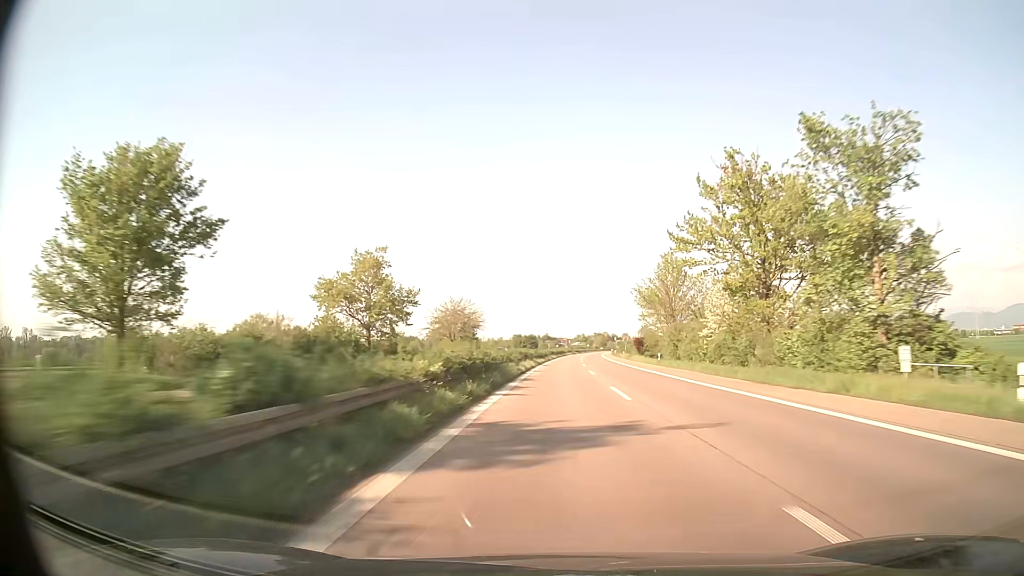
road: trunk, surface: asphalt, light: Day
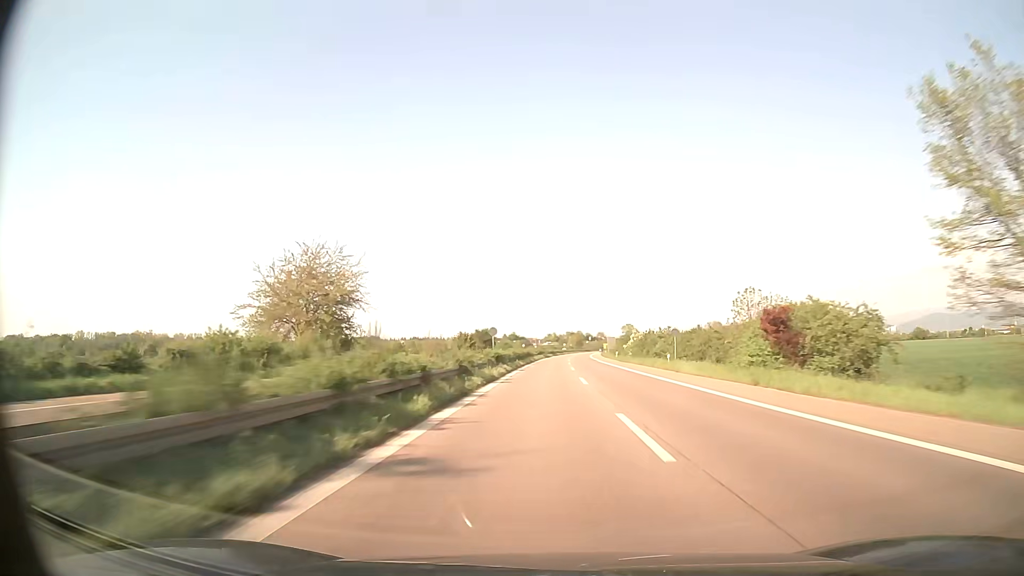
(+1.2, +63.9) m; +2°
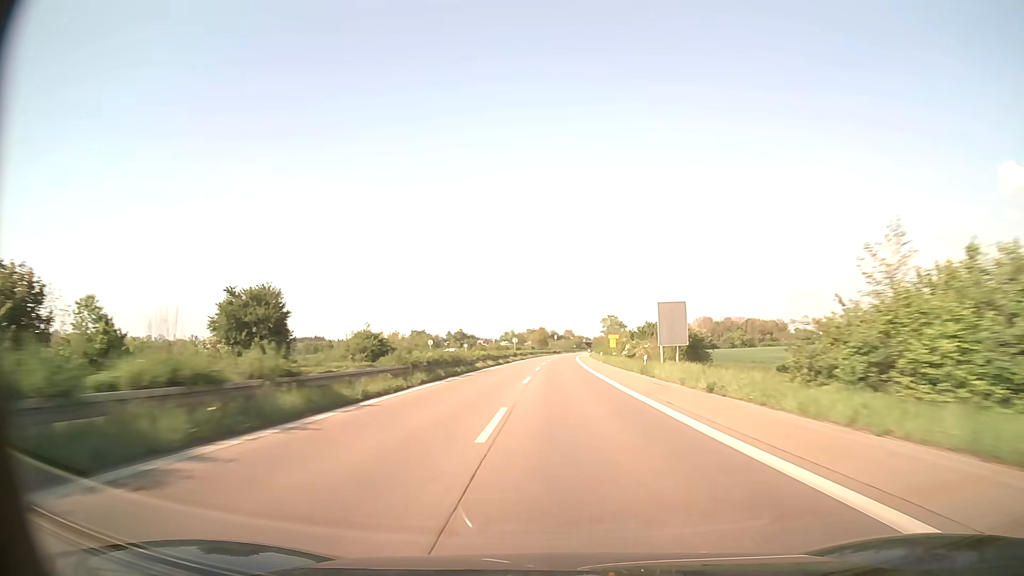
(+3.7, +106.8) m; +3°
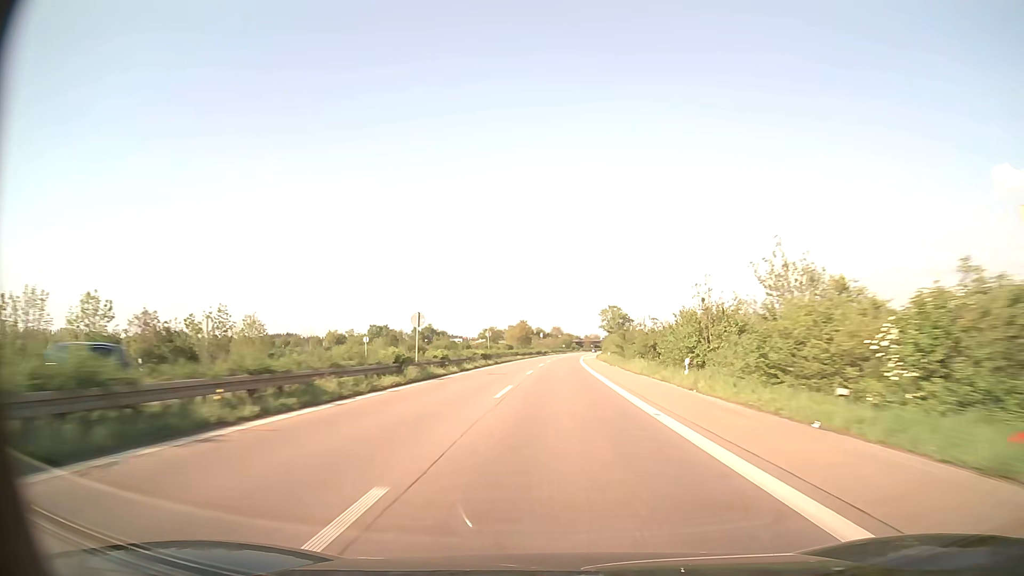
(+0.4, +63.9) m; +1°
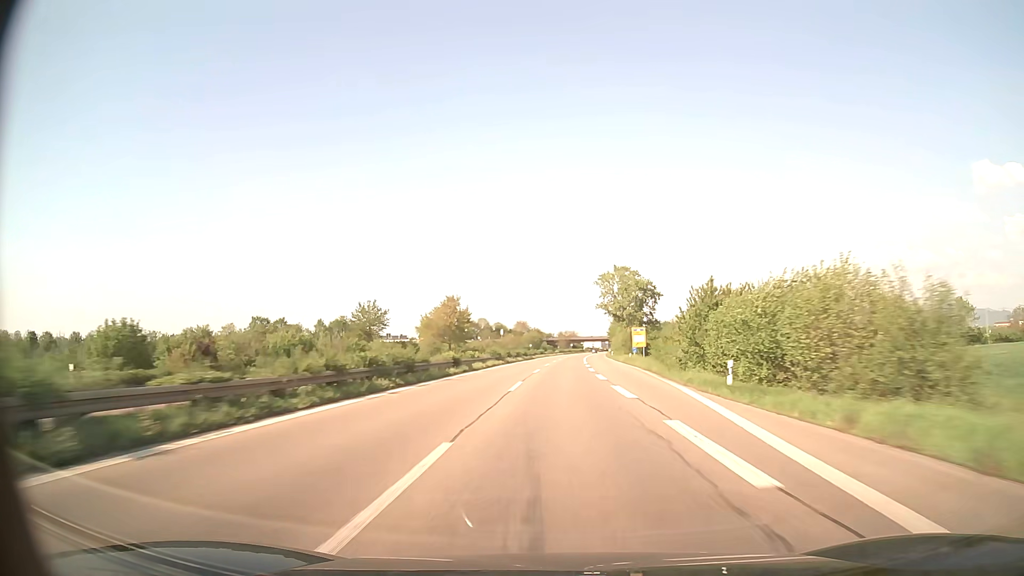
(+2.4, +105.1) m; +3°
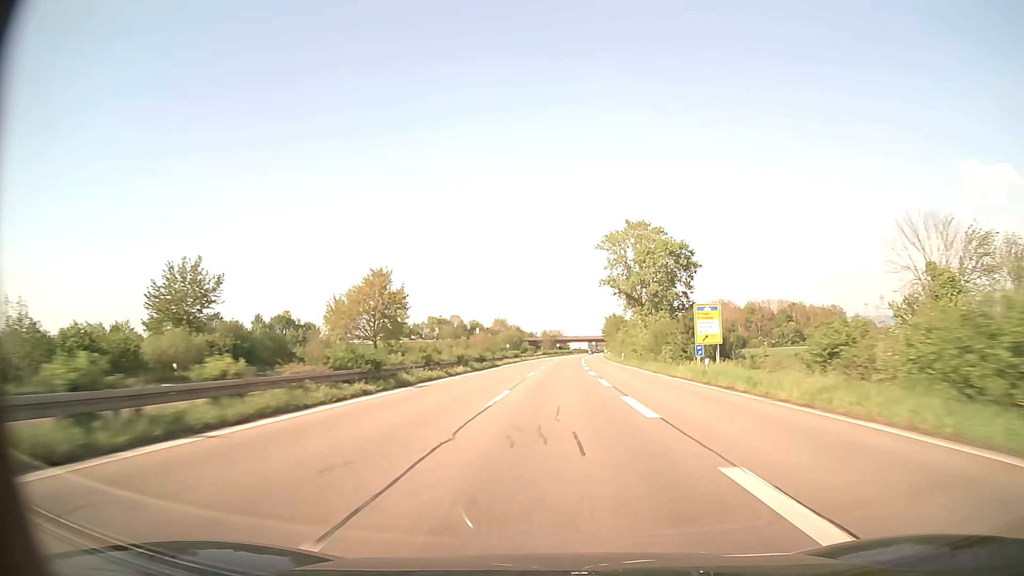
(+0.5, +41.4) m; +1°
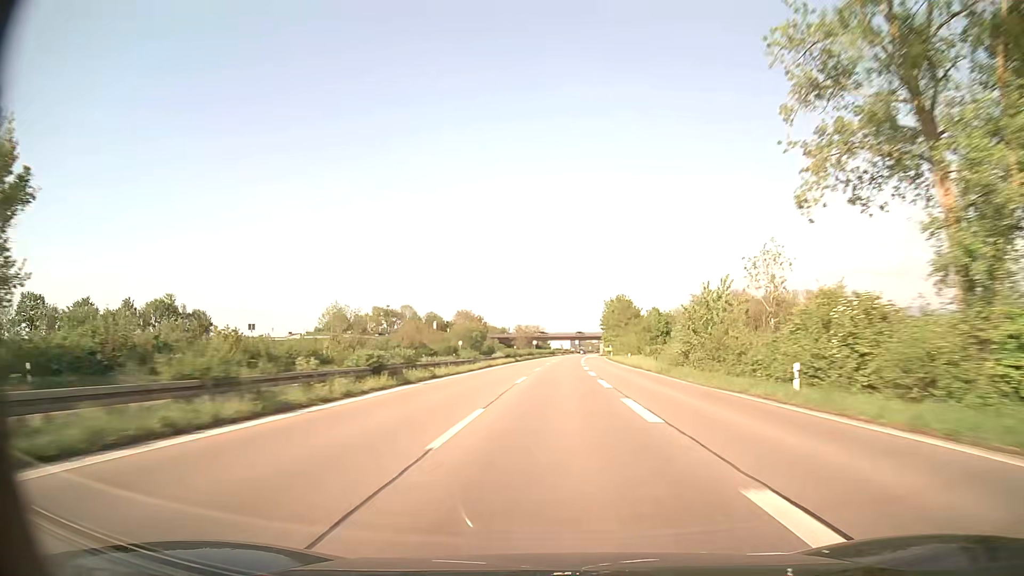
(+1.0, +61.5) m; +2°
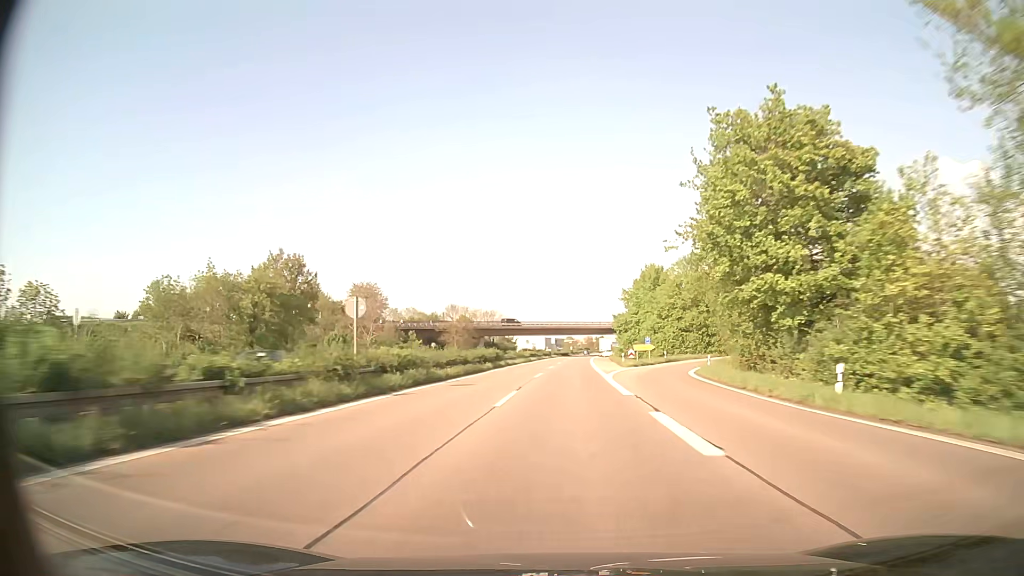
(+2.6, +101.8) m; +2°
(0, +10) (0, +20) (0, +30) (0, +40) (0, +50) (0, +60) (0, +70) (0, +80) (0, +90) (+1, +100) m
